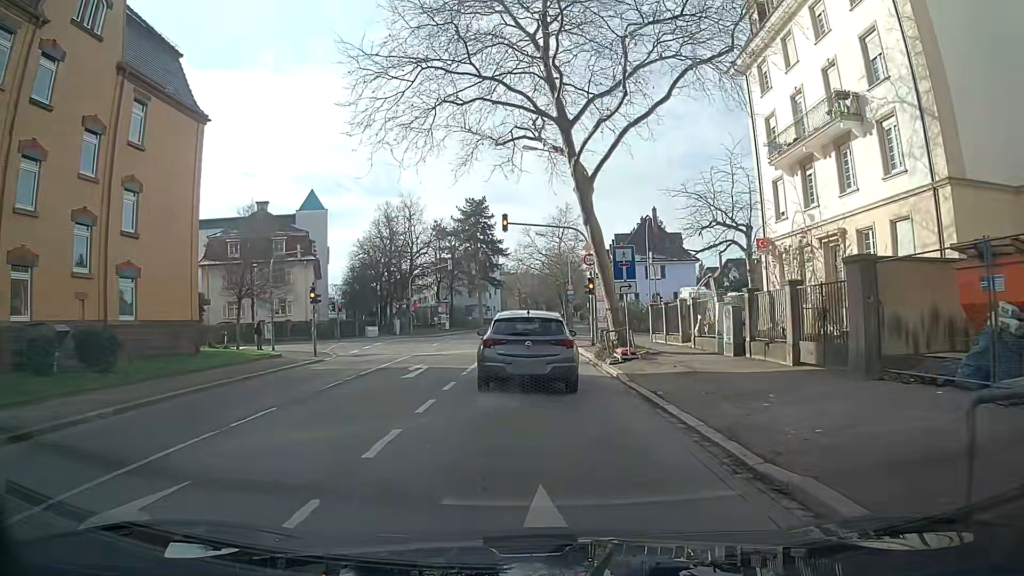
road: secondary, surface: asphalt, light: Day
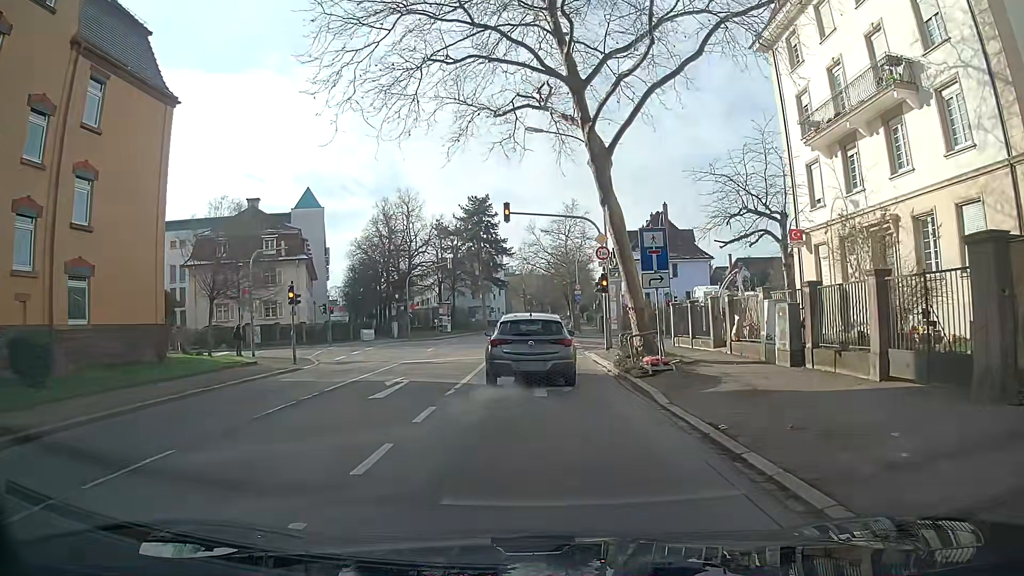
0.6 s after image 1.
(-0.1, +3.6) m; -3°
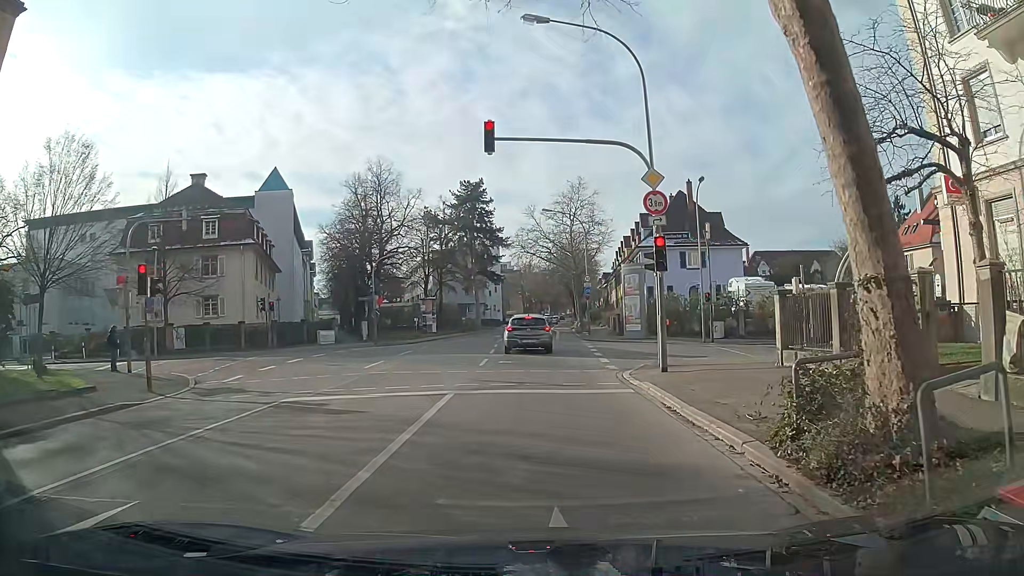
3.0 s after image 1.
(+0.2, +11.7) m; +3°
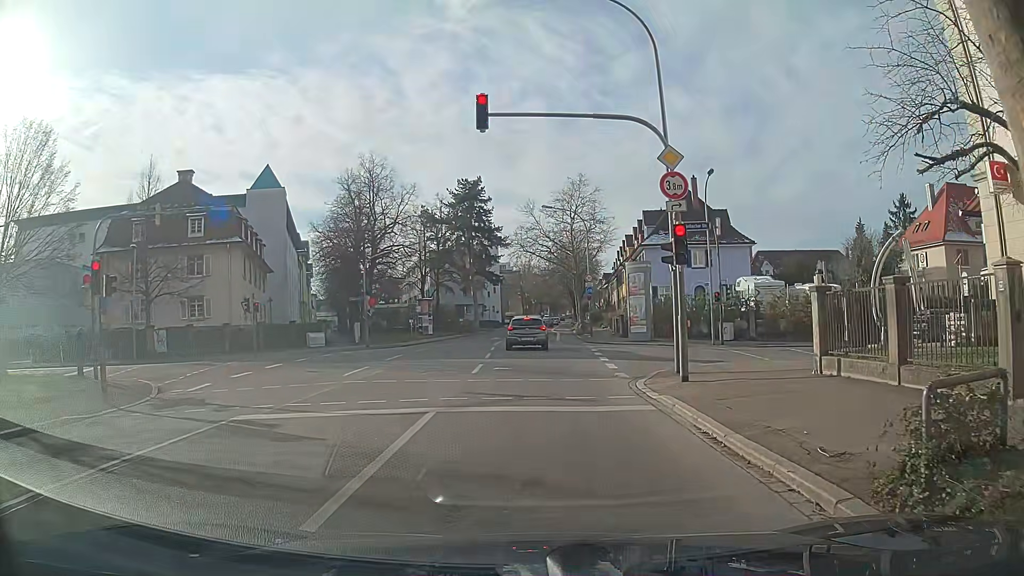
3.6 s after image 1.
(0.0, +2.2) m; 0°
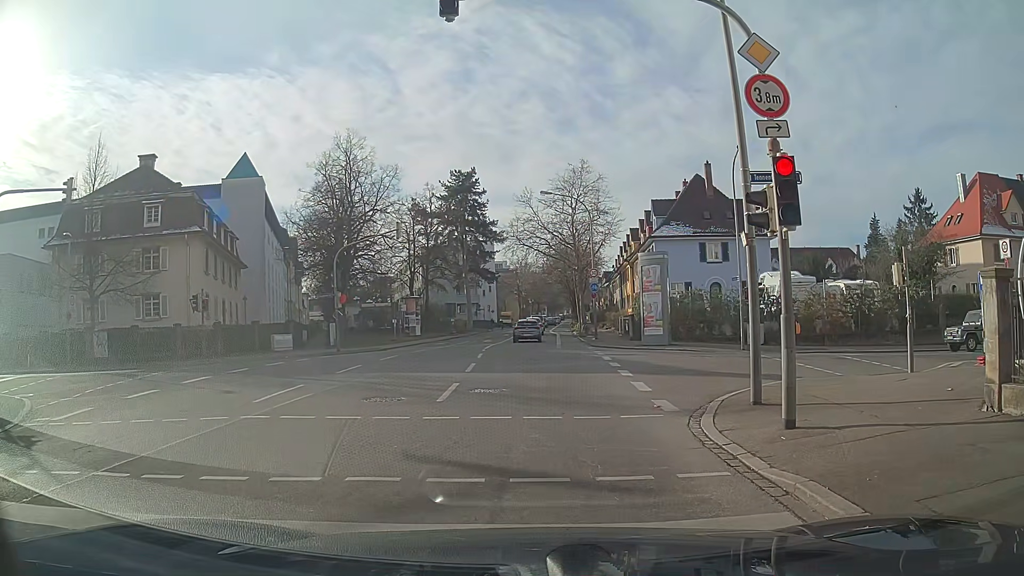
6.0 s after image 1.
(-0.2, +5.6) m; -3°
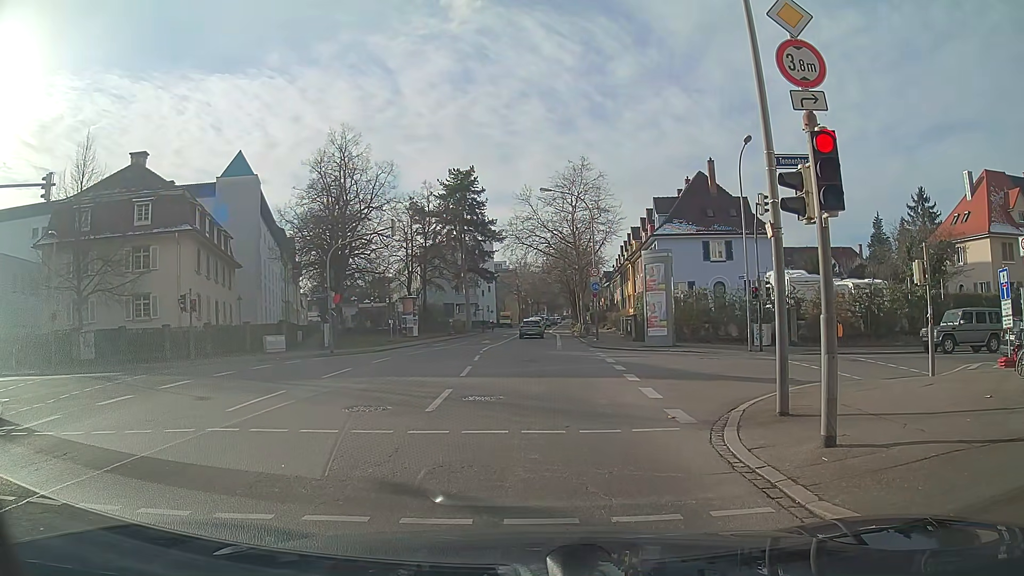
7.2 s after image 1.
(0.0, +1.1) m; 0°
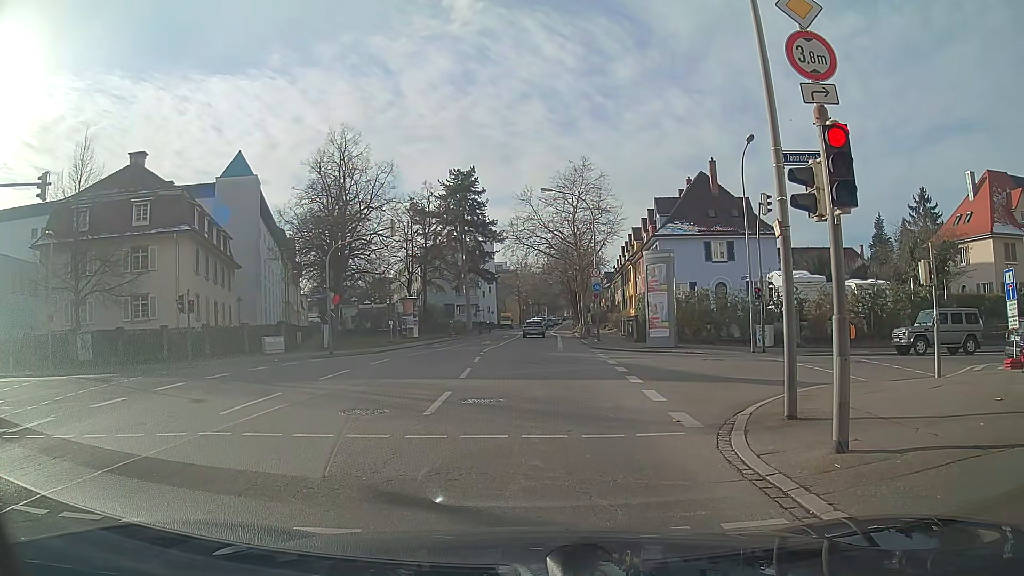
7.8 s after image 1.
(0.0, +0.3) m; 0°
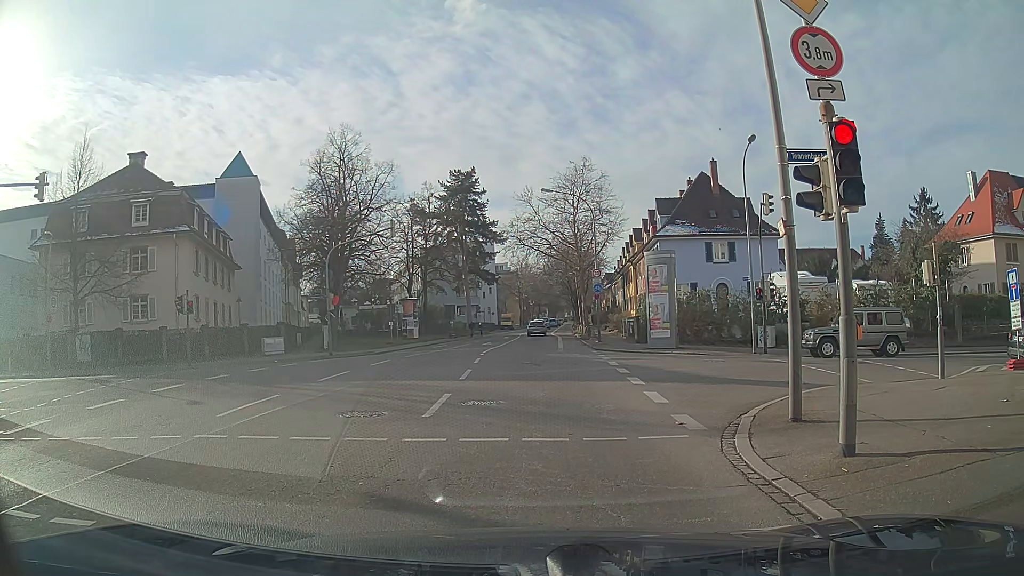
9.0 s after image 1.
(0.0, +0.2) m; 0°
